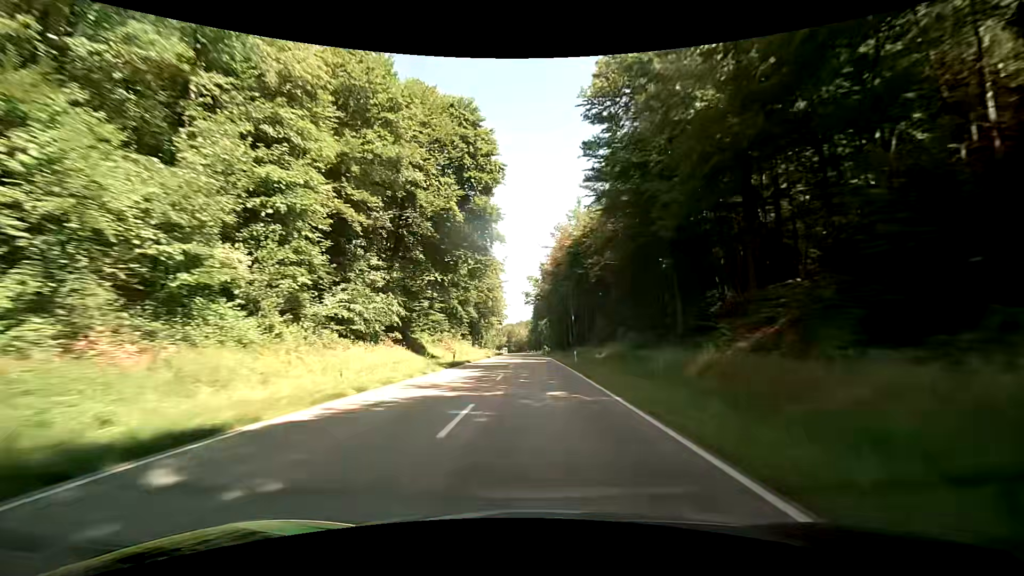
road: secondary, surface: asphalt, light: Day
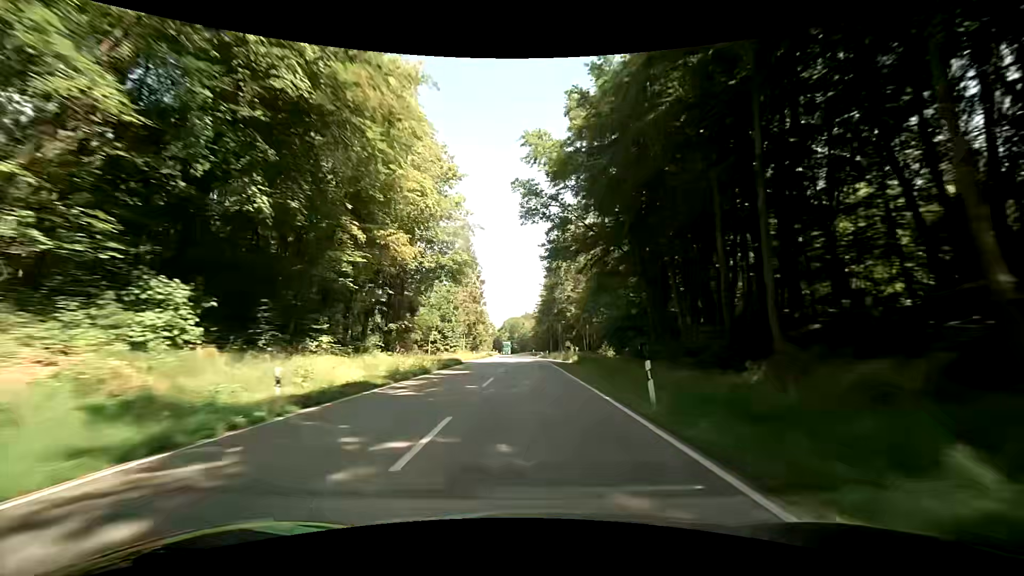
(-0.6, +74.1) m; -1°
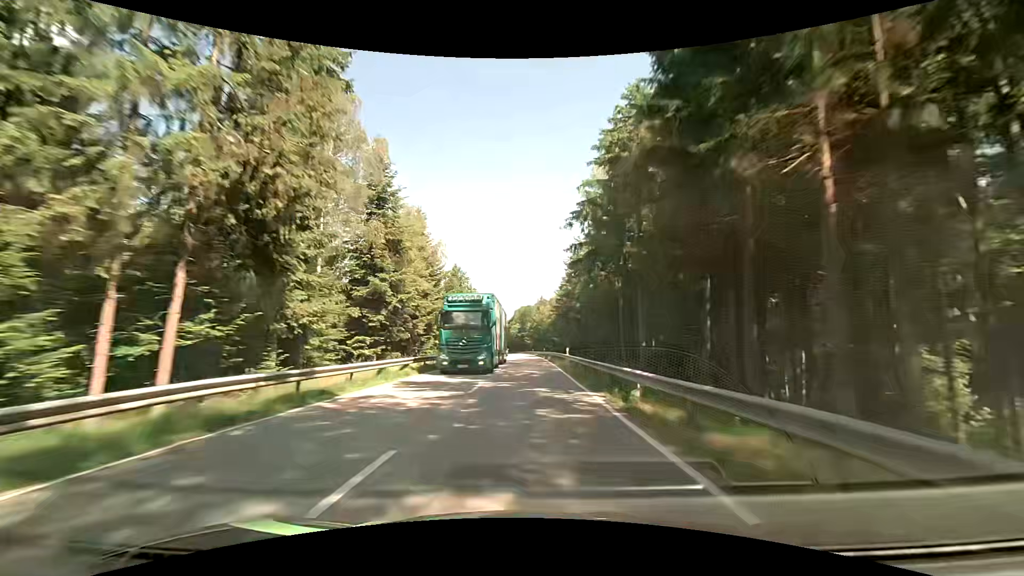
(-1.0, +75.3) m; -2°
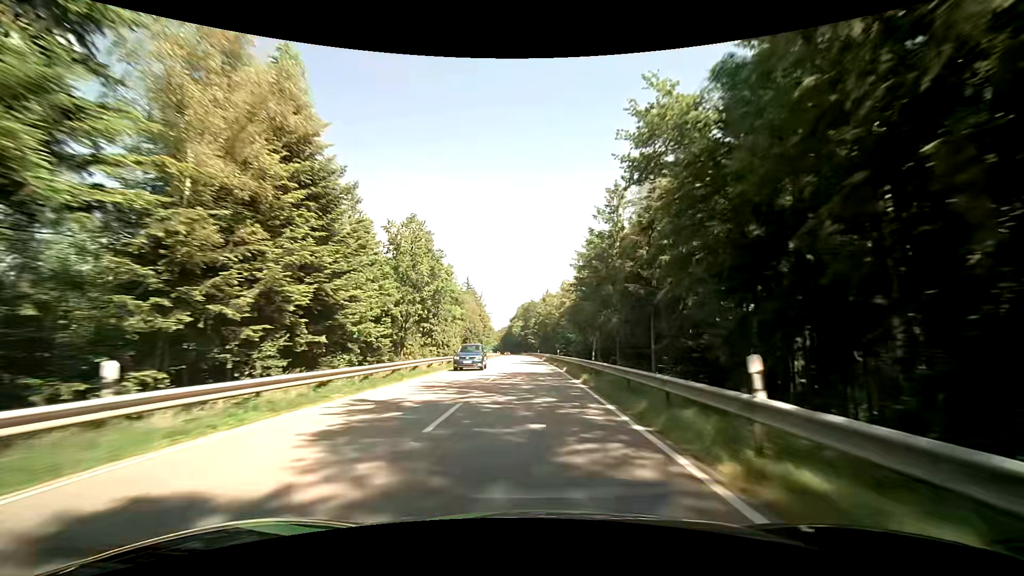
(+0.1, +30.4) m; 0°
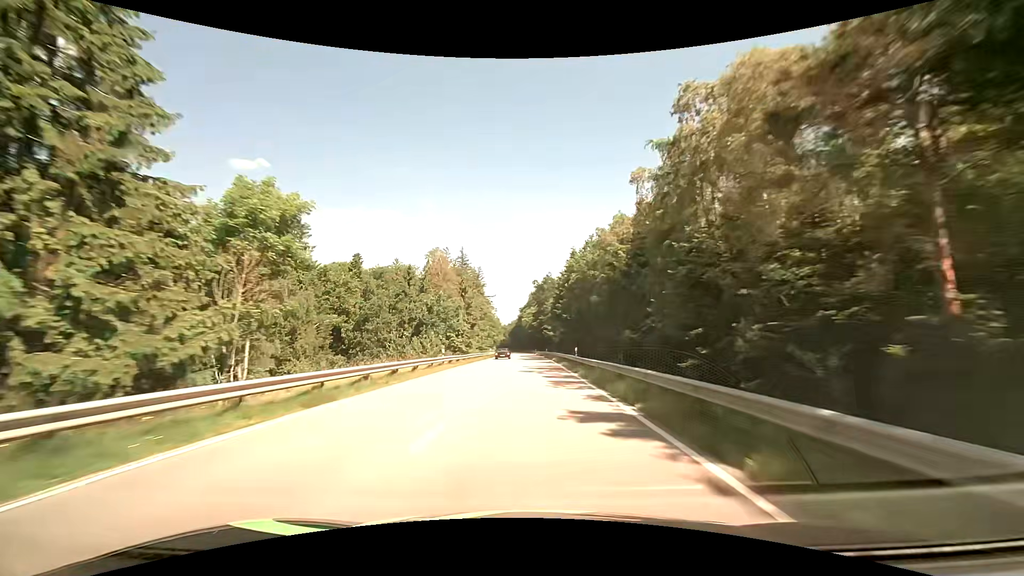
(-0.9, +61.5) m; -2°
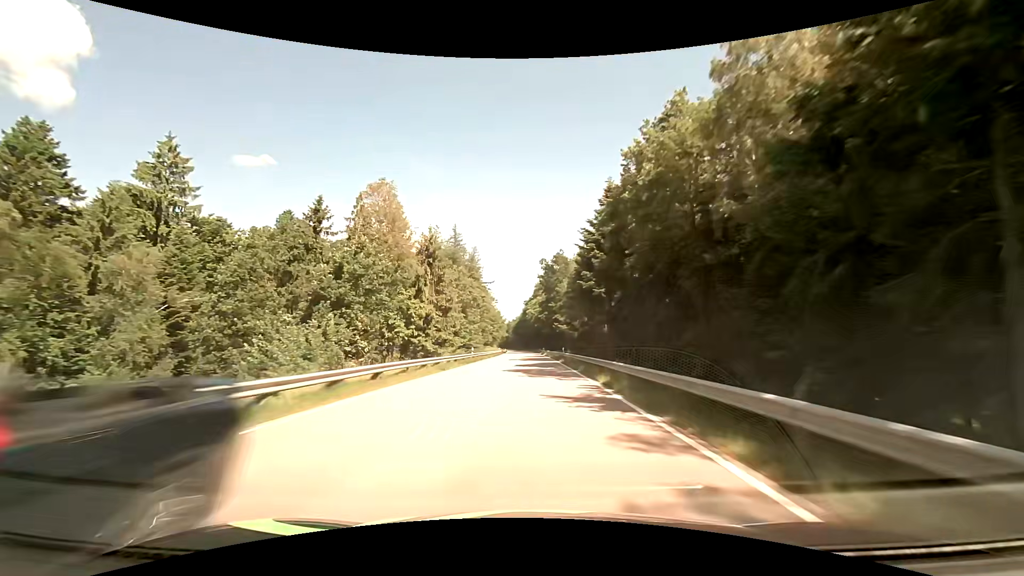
(-0.2, +31.1) m; -1°
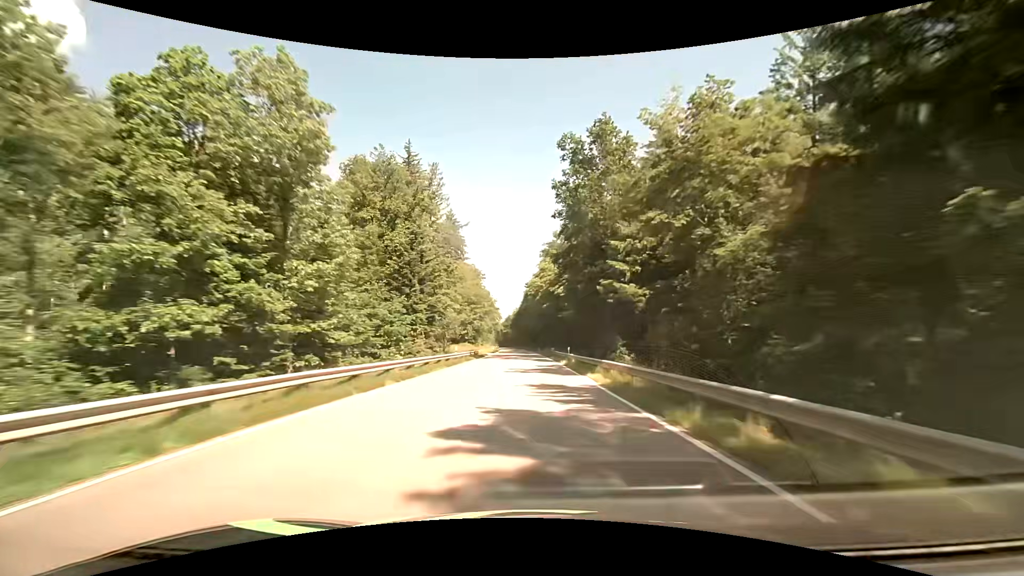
(-0.2, +62.8) m; 0°
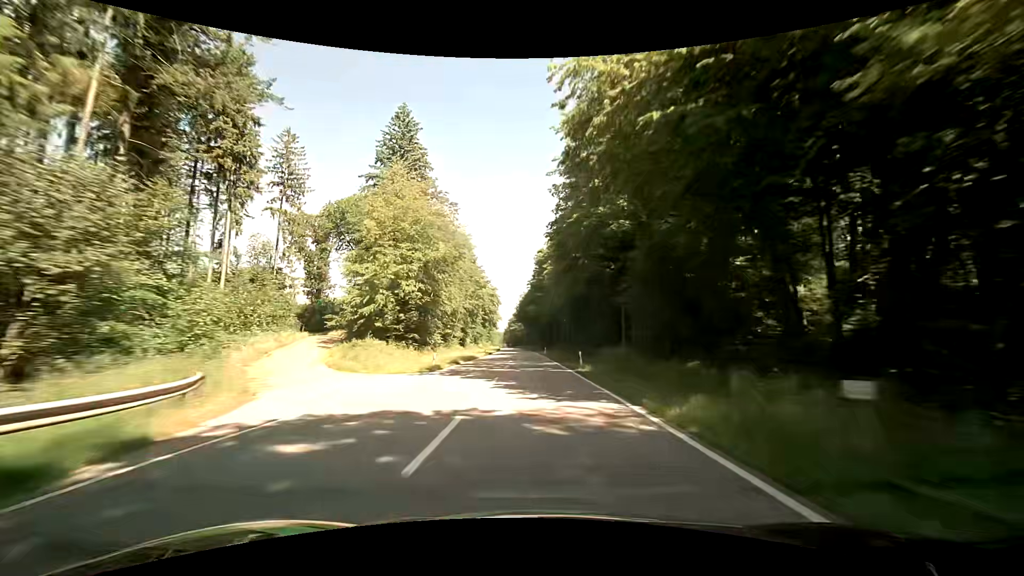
(-0.6, +63.8) m; -1°
(0, +10) (0, +20) (0, +30) (-1, +40) (-1, +50) (-1, +60) (-1, +70) (-2, +80) (-2, +90) (-3, +100) m
